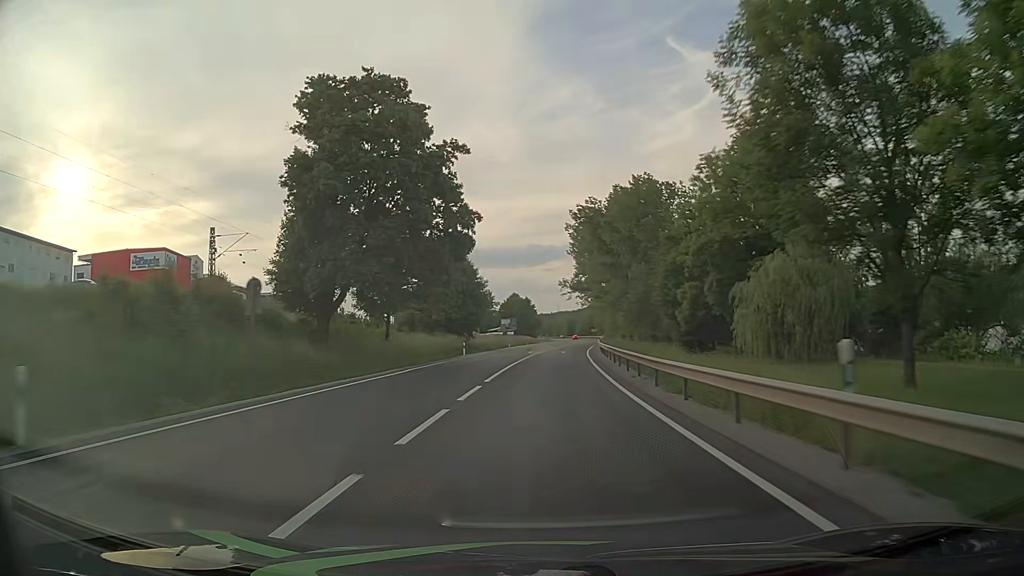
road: primary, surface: asphalt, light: Day
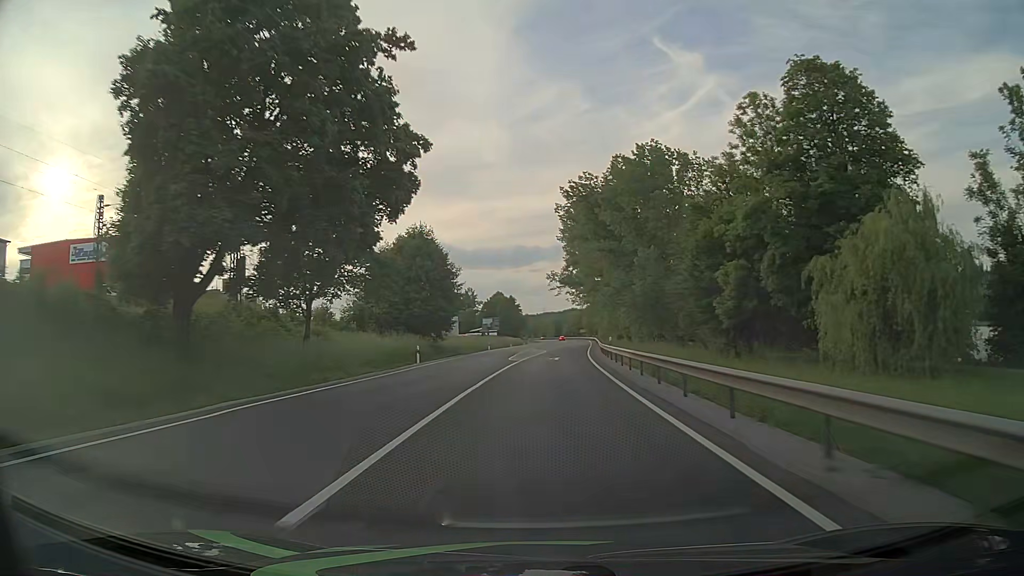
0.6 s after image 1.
(+0.1, +15.8) m; +1°
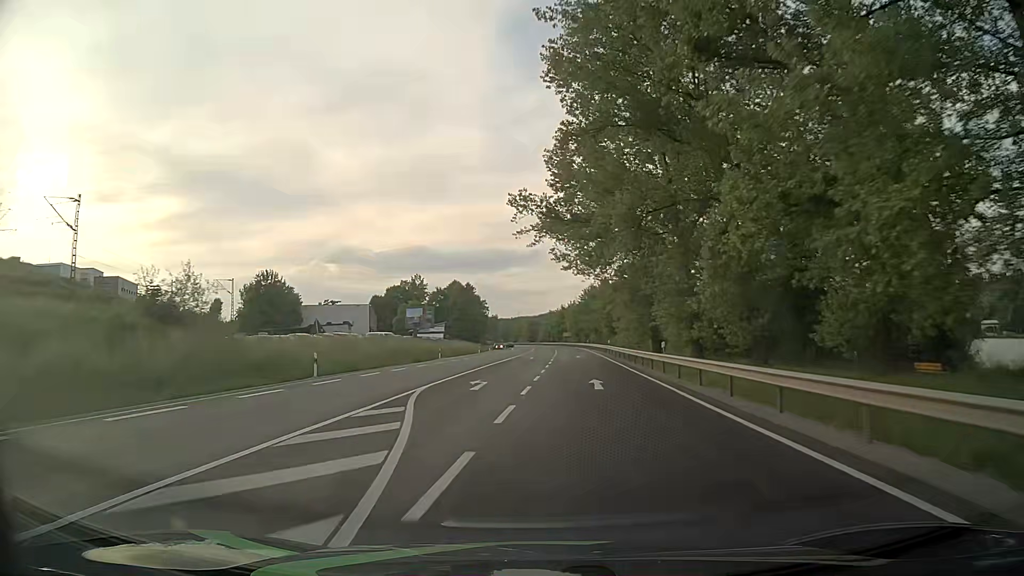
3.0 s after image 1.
(+2.5, +63.1) m; +3°
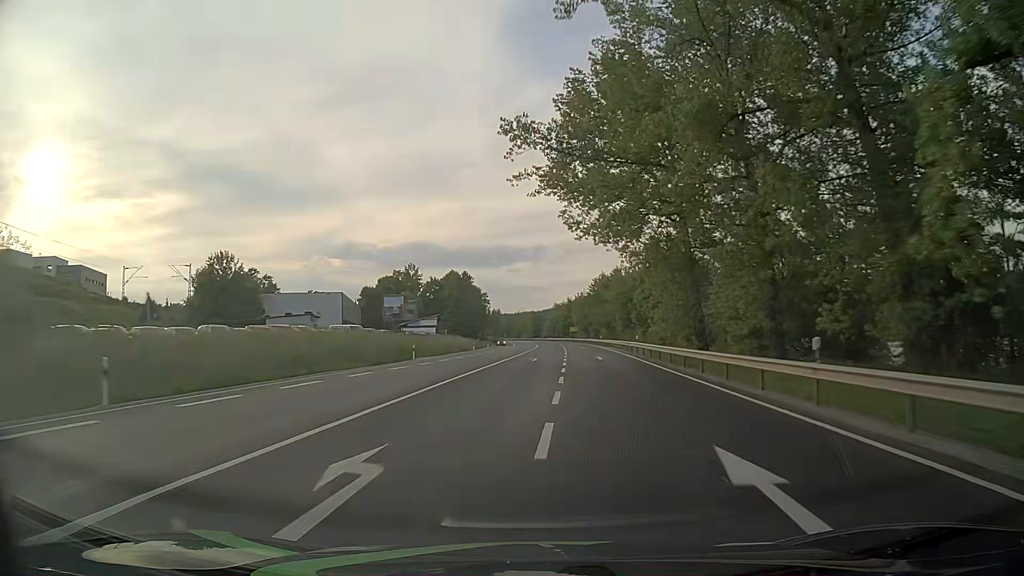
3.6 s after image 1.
(-0.1, +15.7) m; -1°
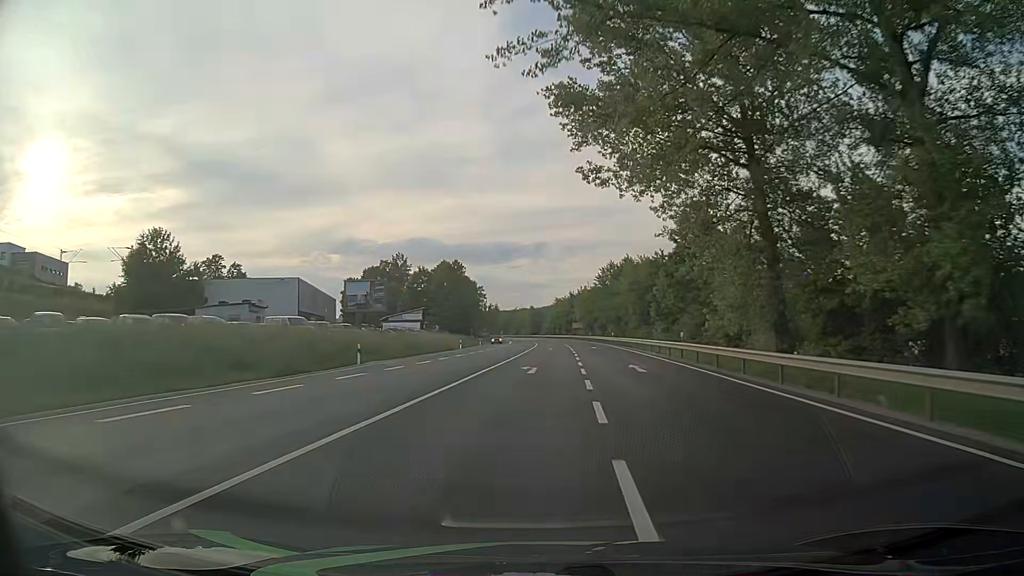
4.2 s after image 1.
(+0.1, +15.2) m; 0°
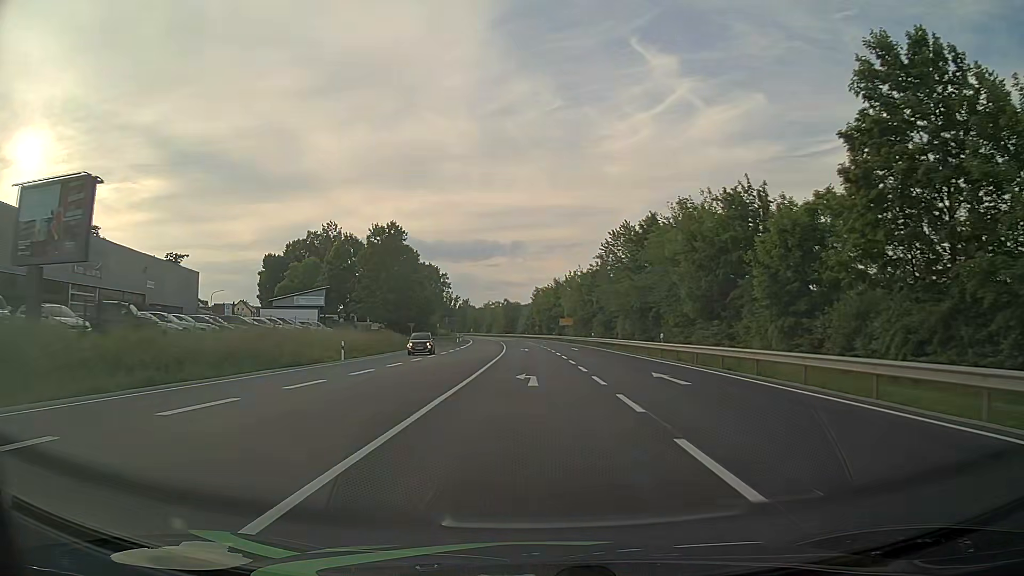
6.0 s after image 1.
(+0.7, +40.4) m; +2°
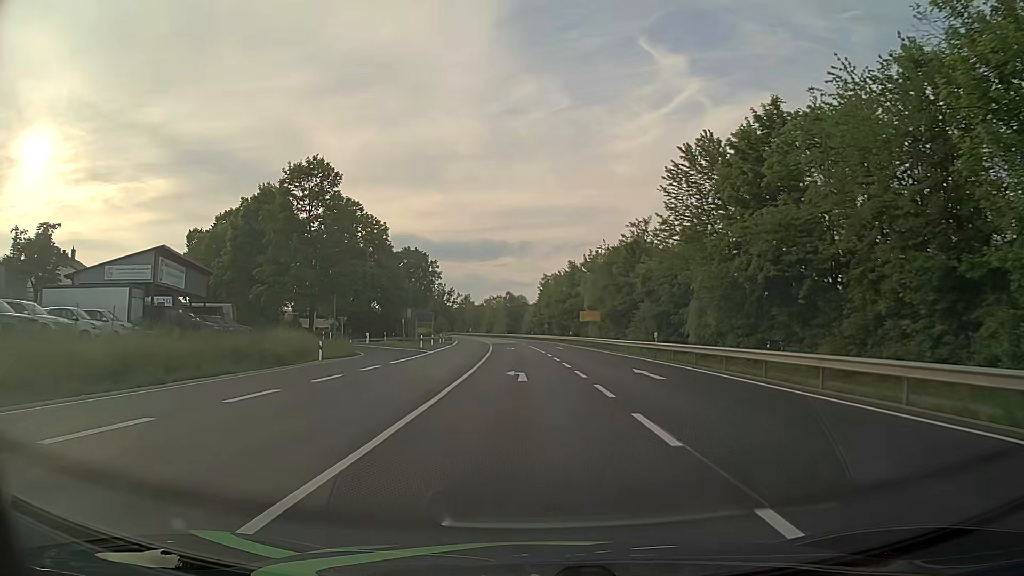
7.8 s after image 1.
(0.0, +32.9) m; -1°
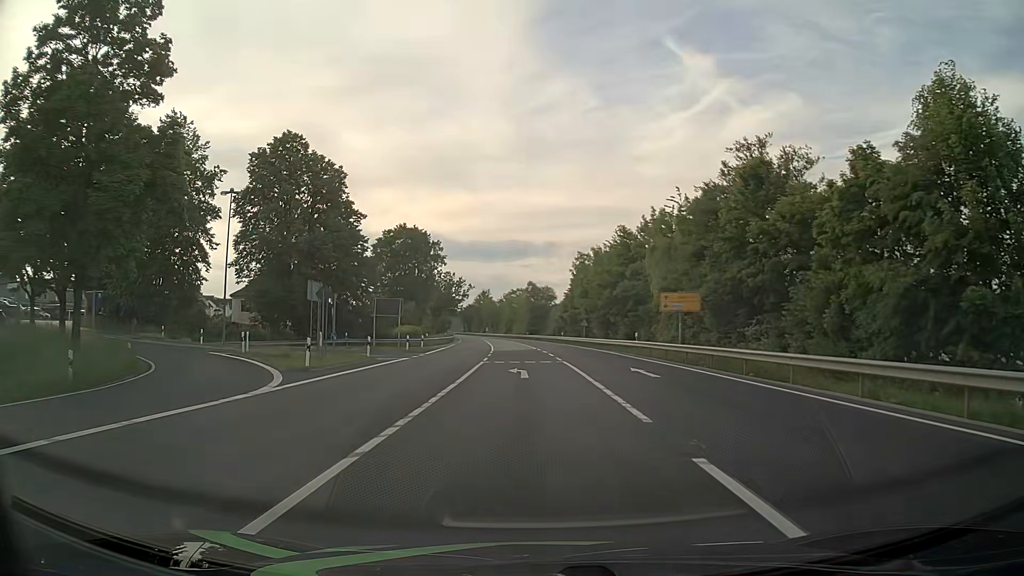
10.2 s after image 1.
(-0.6, +33.3) m; -2°
(0, +10) (0, +20) (-1, +30) (-4, +39) (-12, +45) (-22, +47) (-32, +47) (-41, +50) (-49, +56) (-55, +64) m
